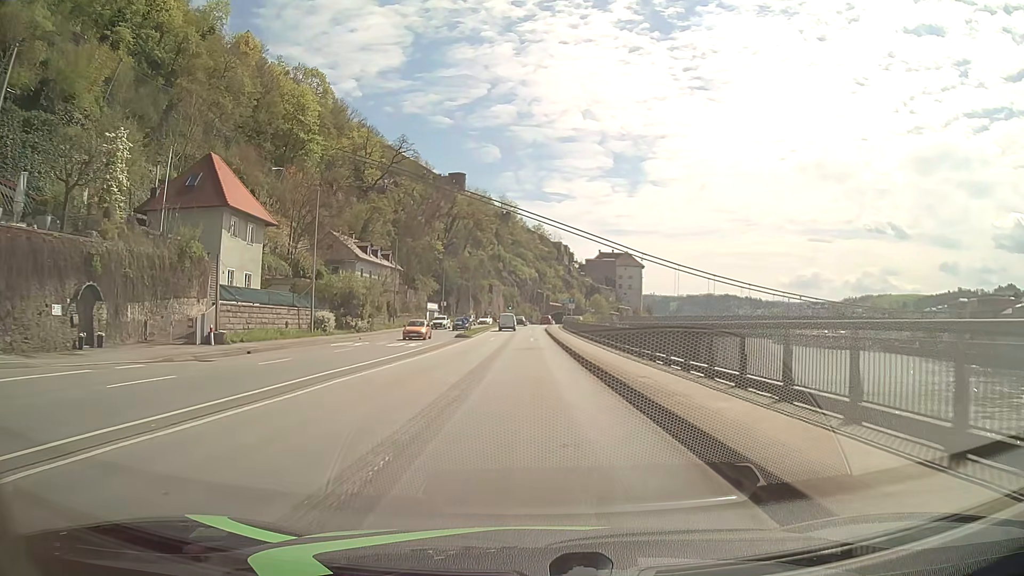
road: primary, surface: asphalt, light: Day
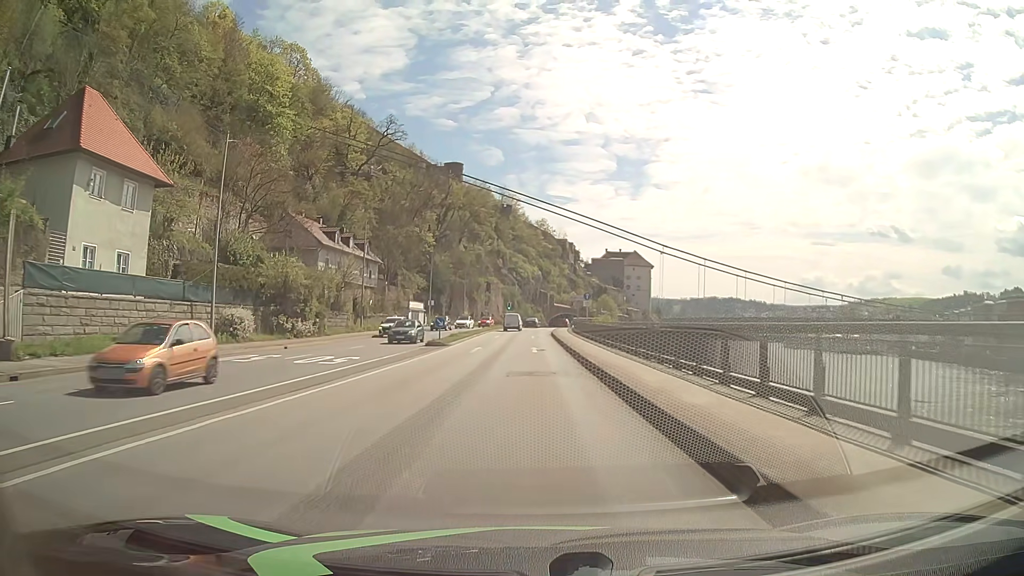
(-0.1, +15.5) m; 0°
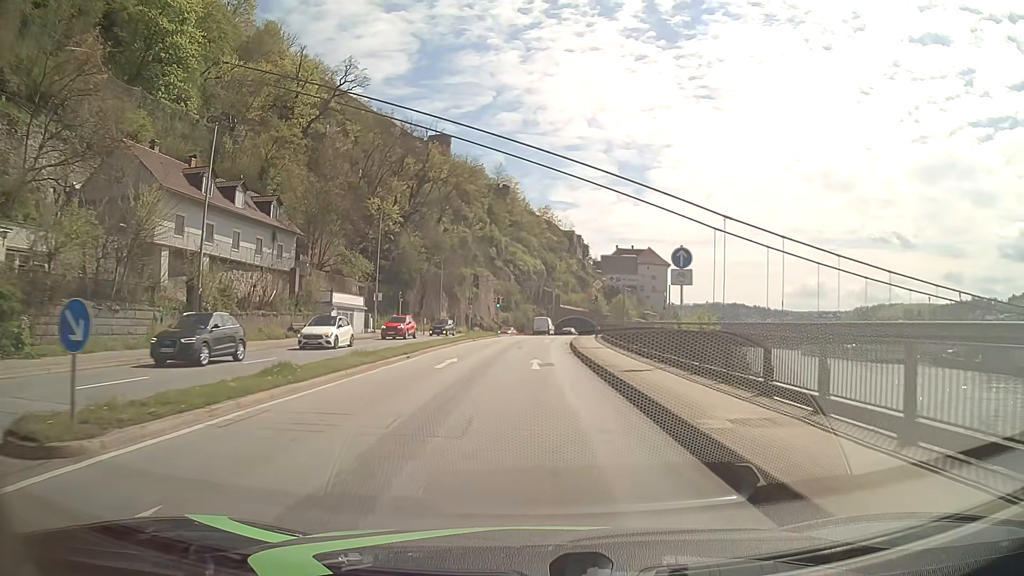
(-0.2, +31.0) m; 0°
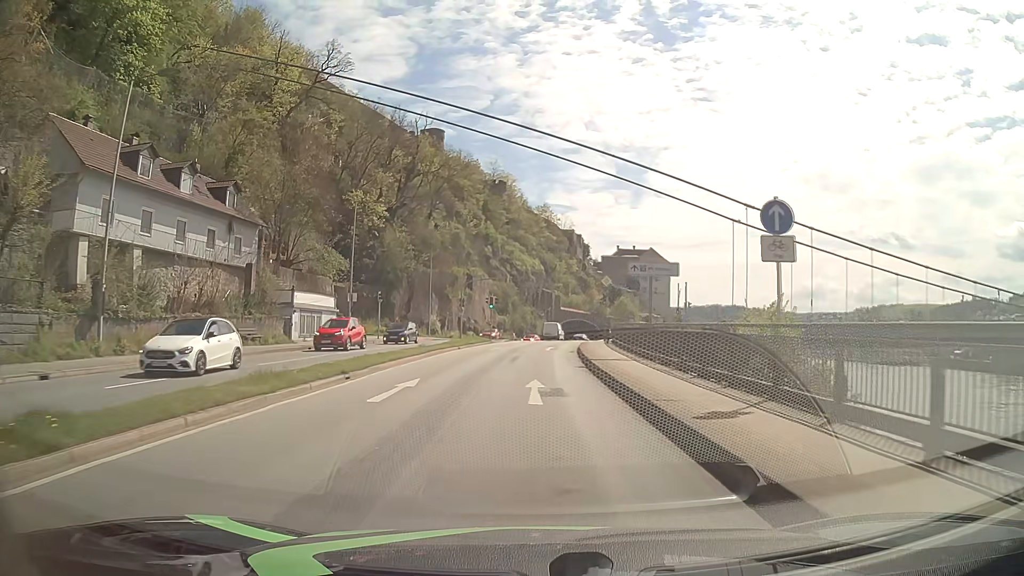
(0.0, +7.7) m; 0°
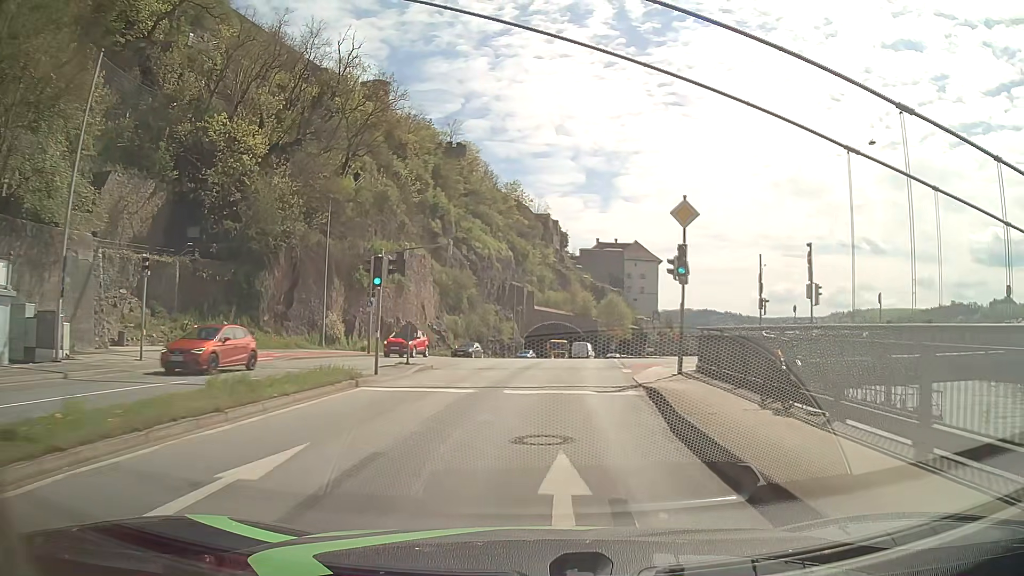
(+0.3, +30.7) m; +3°
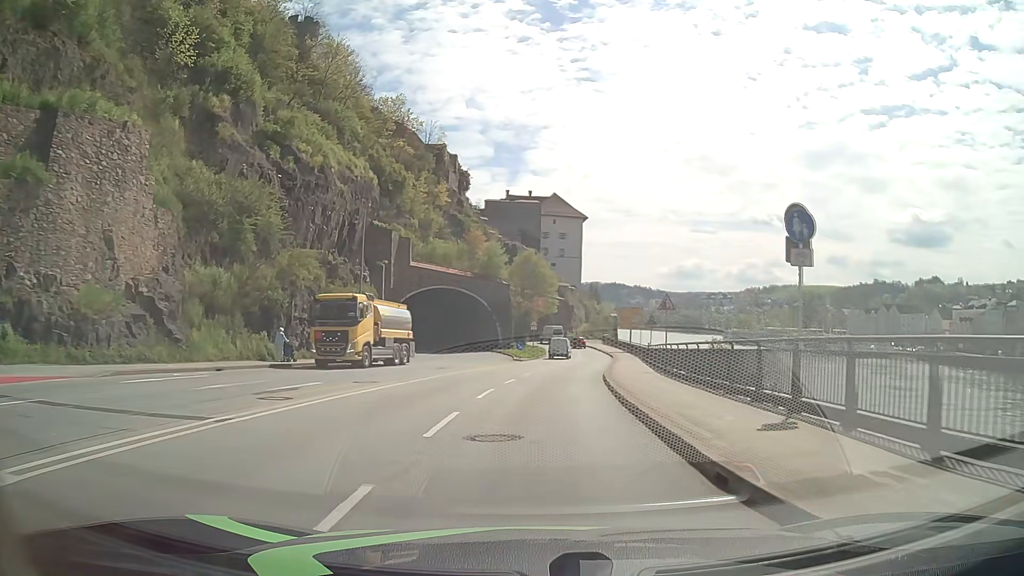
(+2.8, +38.5) m; +8°
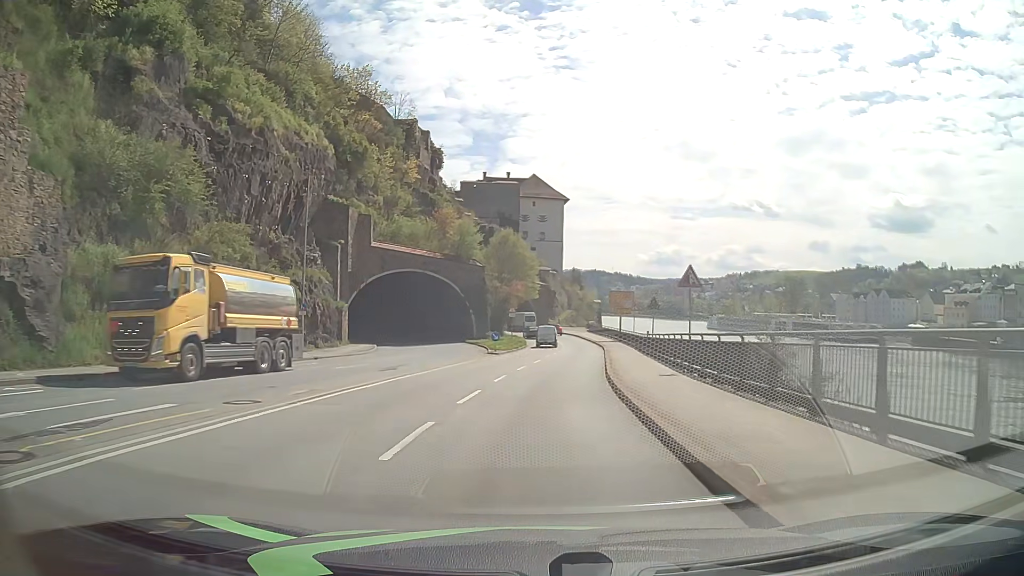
(+0.2, +7.9) m; +2°
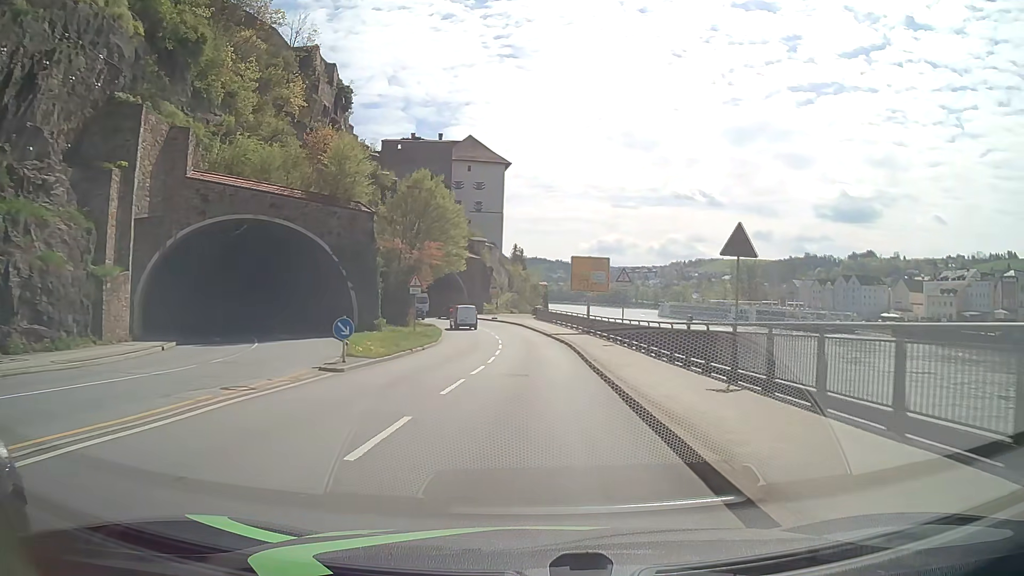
(+1.2, +24.0) m; +5°
(0, +10) (0, +20) (0, +30) (0, +40) (-2, +50) (-4, +60) (-8, +69) (-13, +78) (-19, +85) (-25, +93) m
